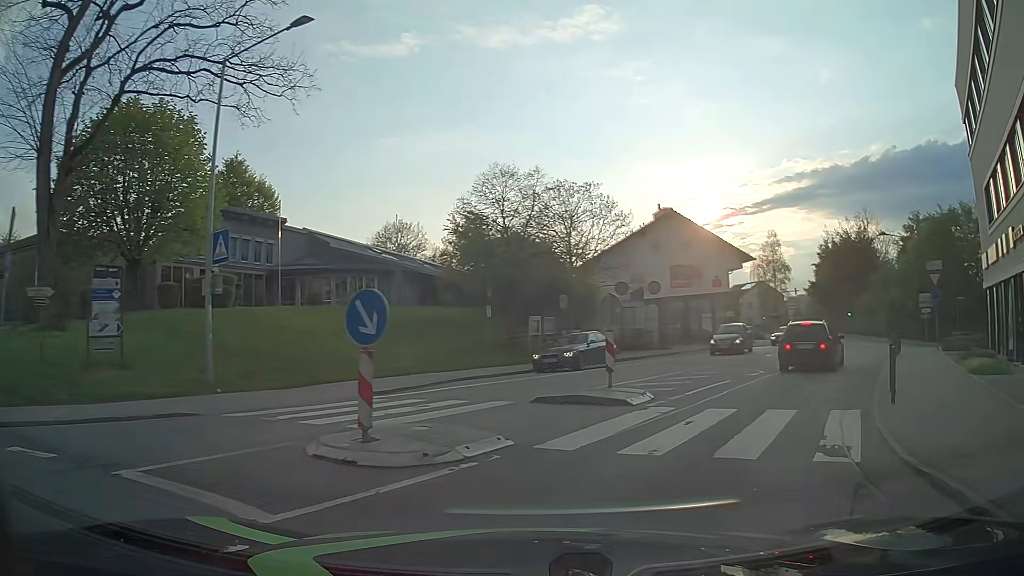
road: tertiary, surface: asphalt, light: Day
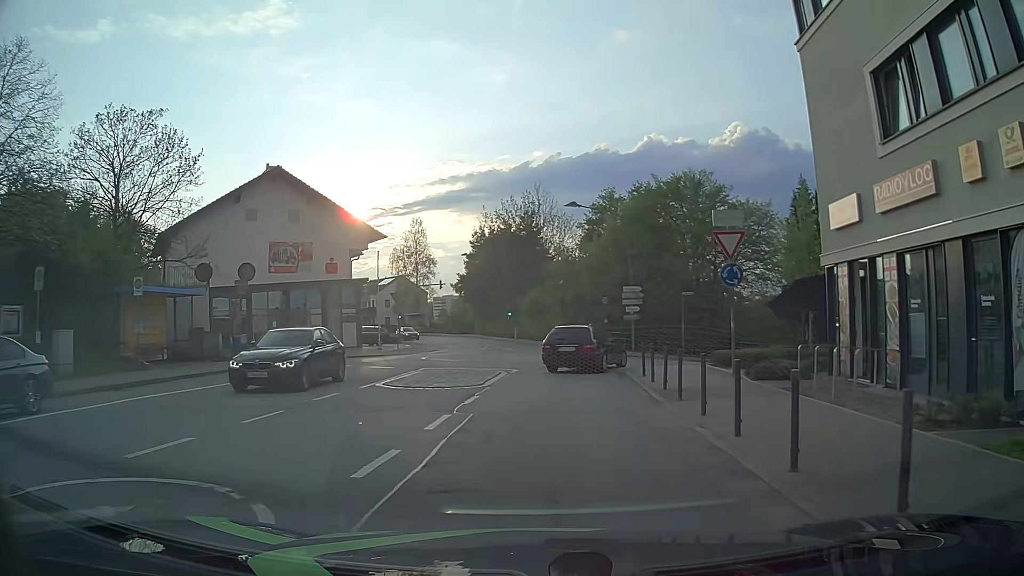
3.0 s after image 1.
(+5.3, +14.9) m; +33°
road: unclassified
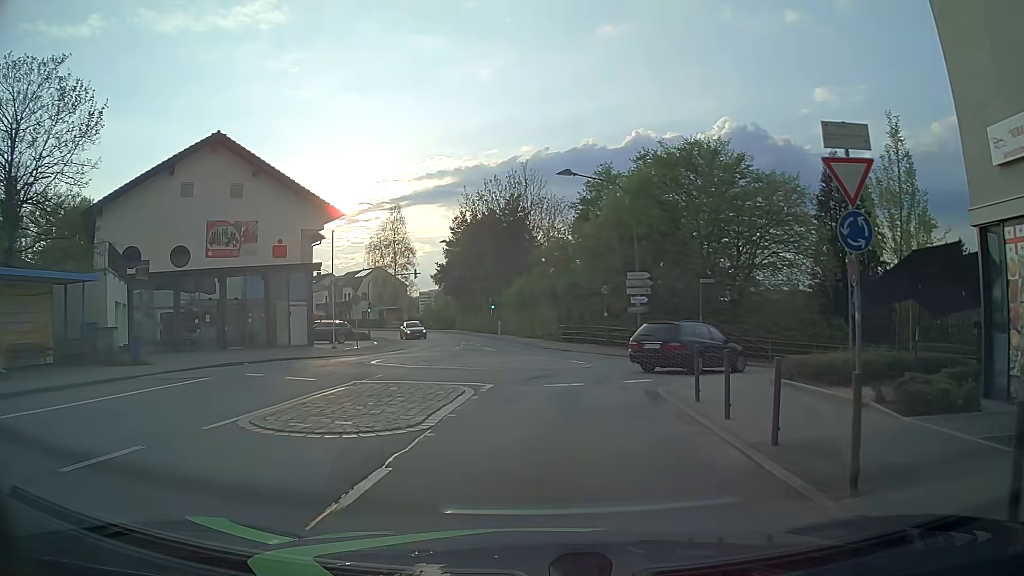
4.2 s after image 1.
(-0.1, +7.2) m; -1°
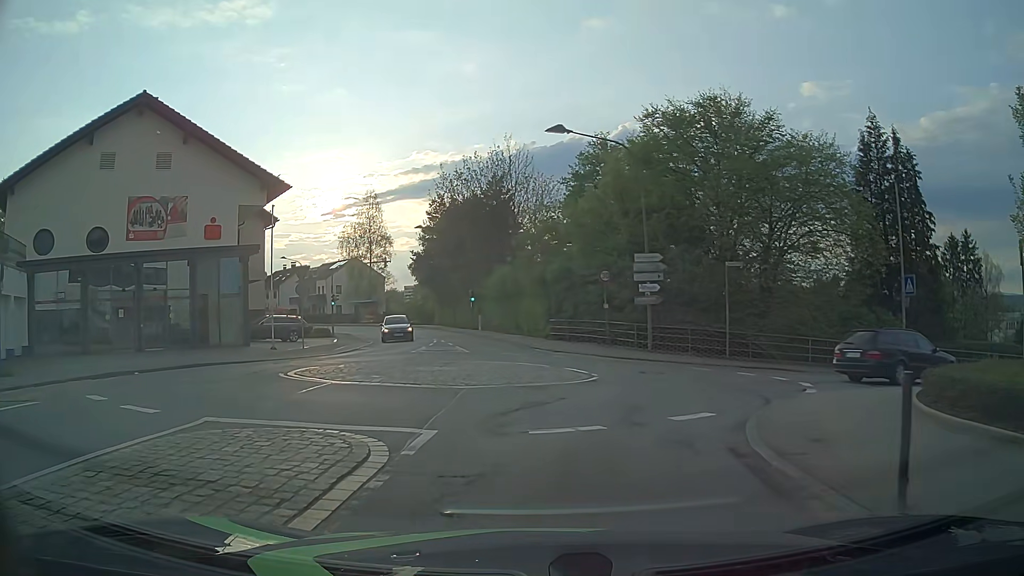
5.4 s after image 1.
(+0.1, +6.7) m; 0°
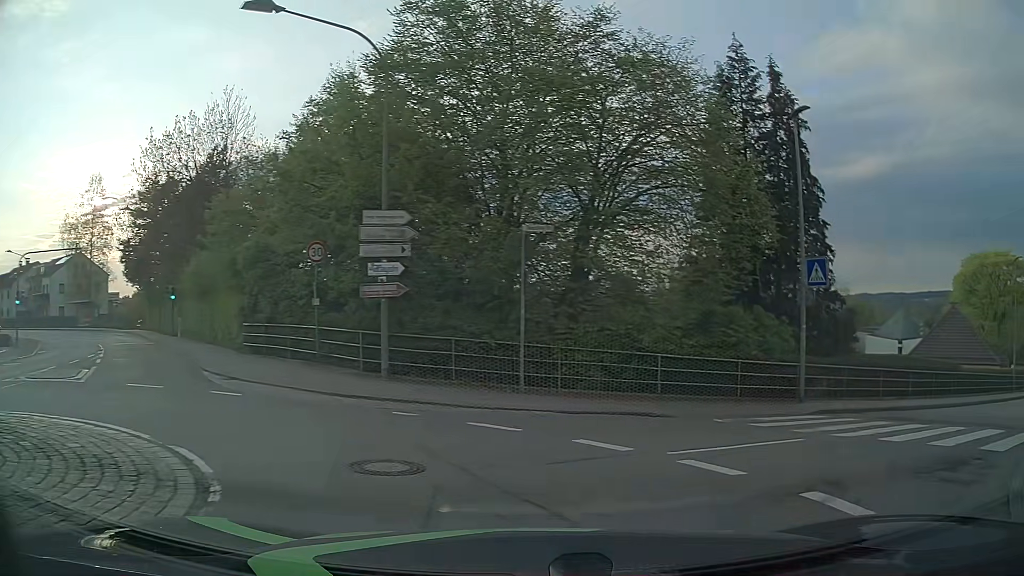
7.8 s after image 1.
(+1.4, +11.2) m; +23°
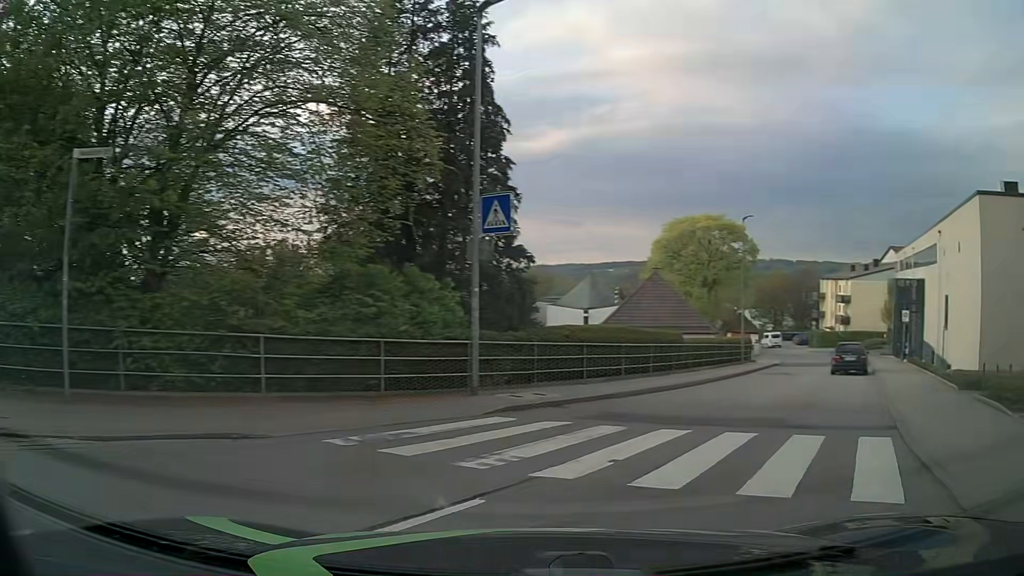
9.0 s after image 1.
(+1.2, +5.3) m; +27°
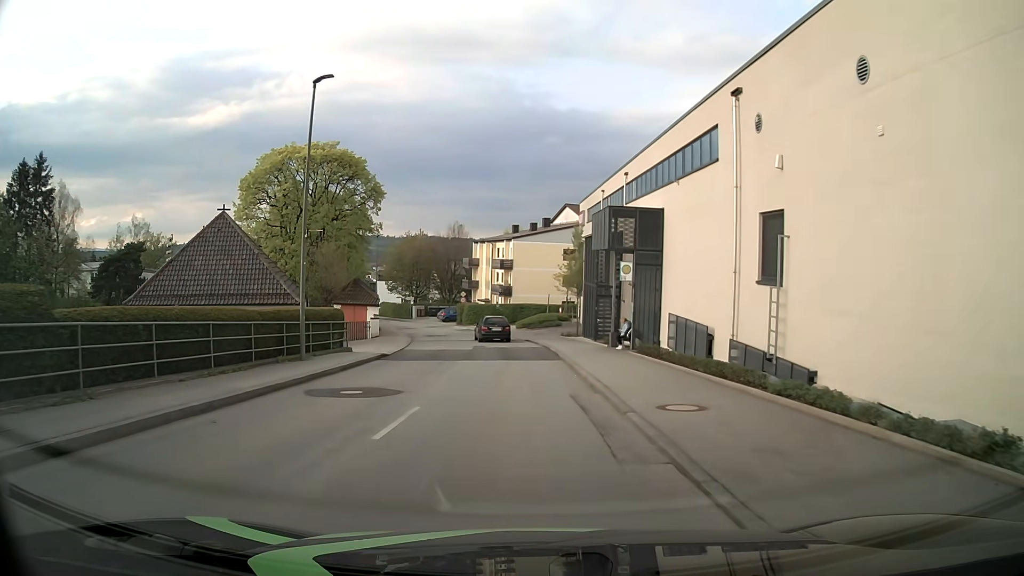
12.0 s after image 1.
(+7.6, +17.3) m; +30°
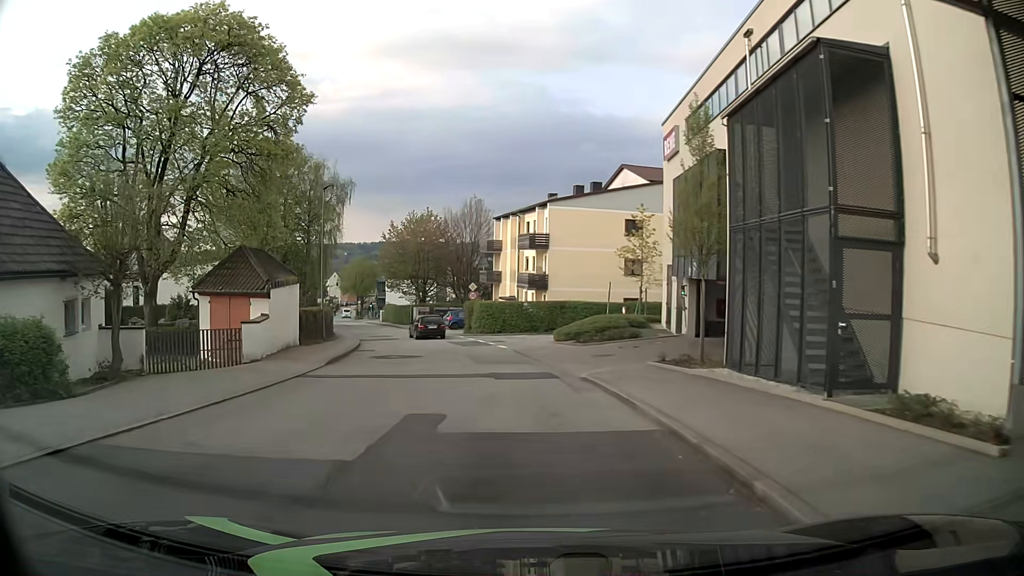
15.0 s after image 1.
(-0.5, +24.2) m; -3°
(0, +10) (-1, +20) (-3, +30) (-5, +40) (-8, +49) (-12, +58) (-15, +68) (-19, +77) (-22, +86) (-26, +96) m
